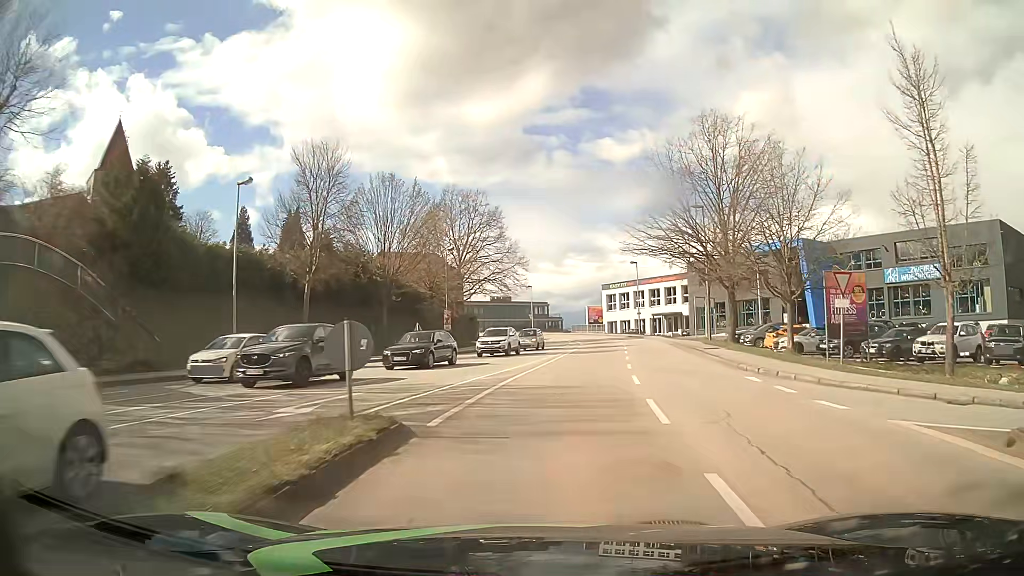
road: tertiary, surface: asphalt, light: Day
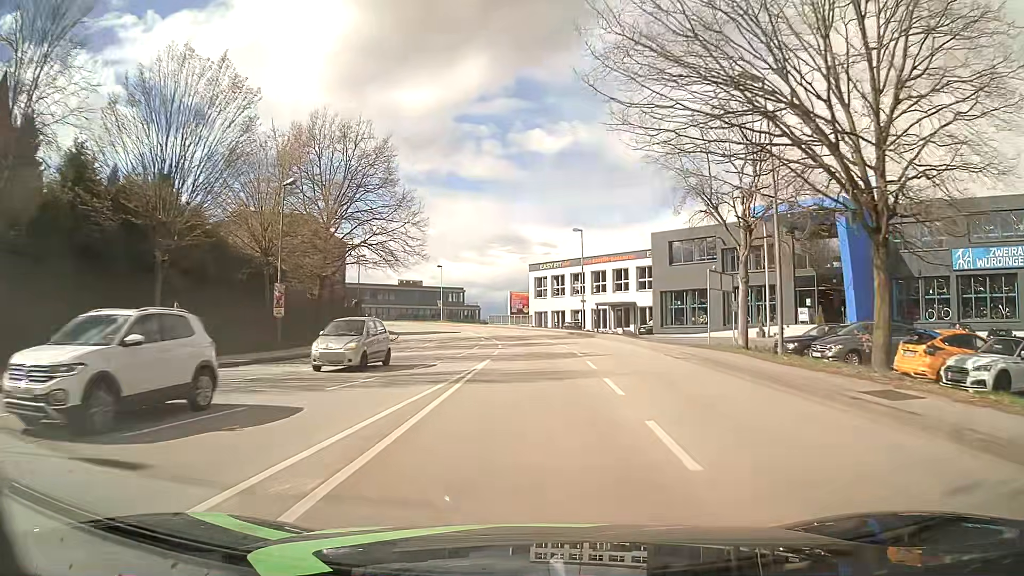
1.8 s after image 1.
(+1.3, +21.2) m; +7°
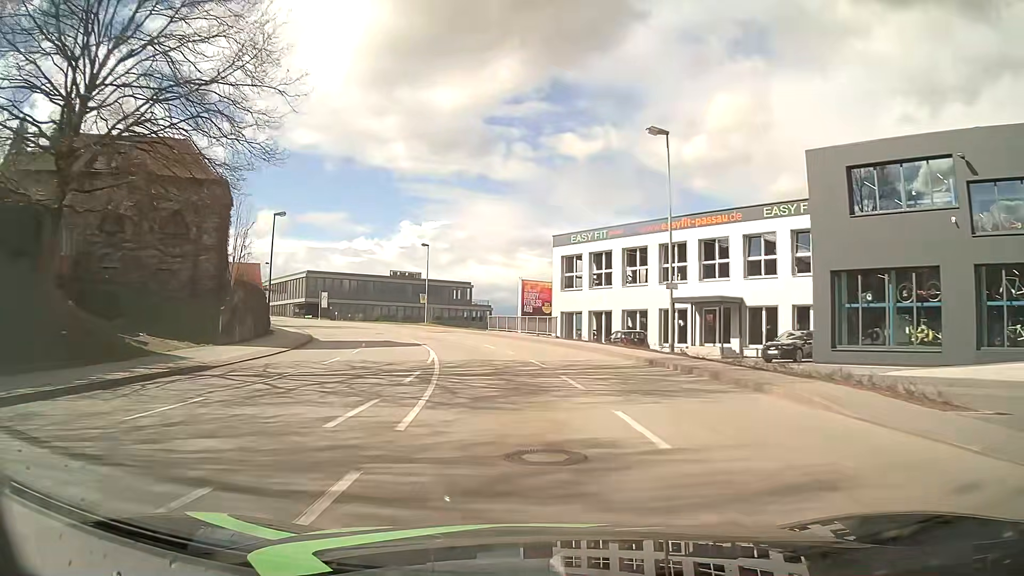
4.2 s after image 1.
(+0.2, +29.1) m; -2°
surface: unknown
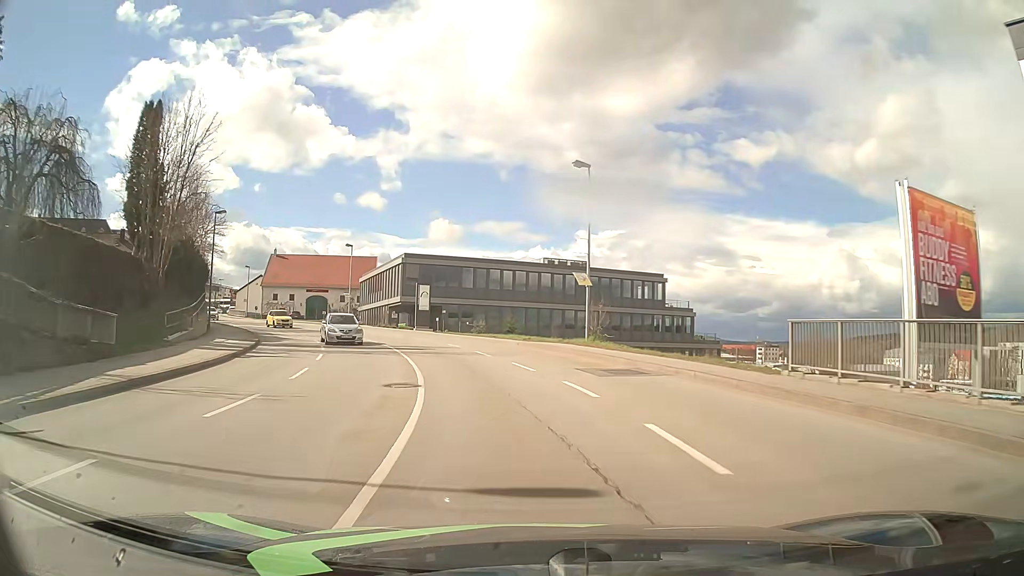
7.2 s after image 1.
(-4.7, +36.5) m; -15°
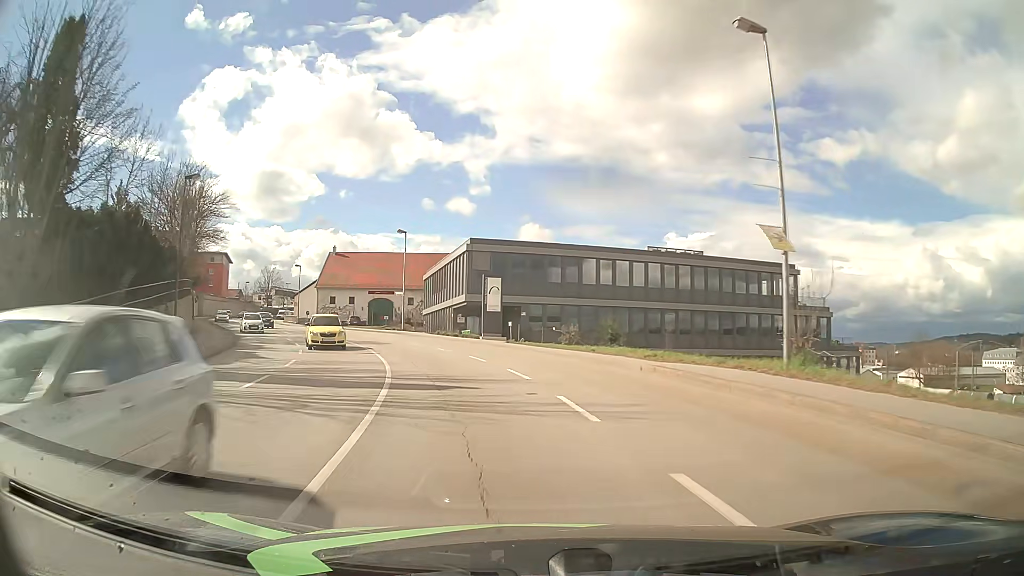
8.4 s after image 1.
(-0.9, +14.9) m; -8°
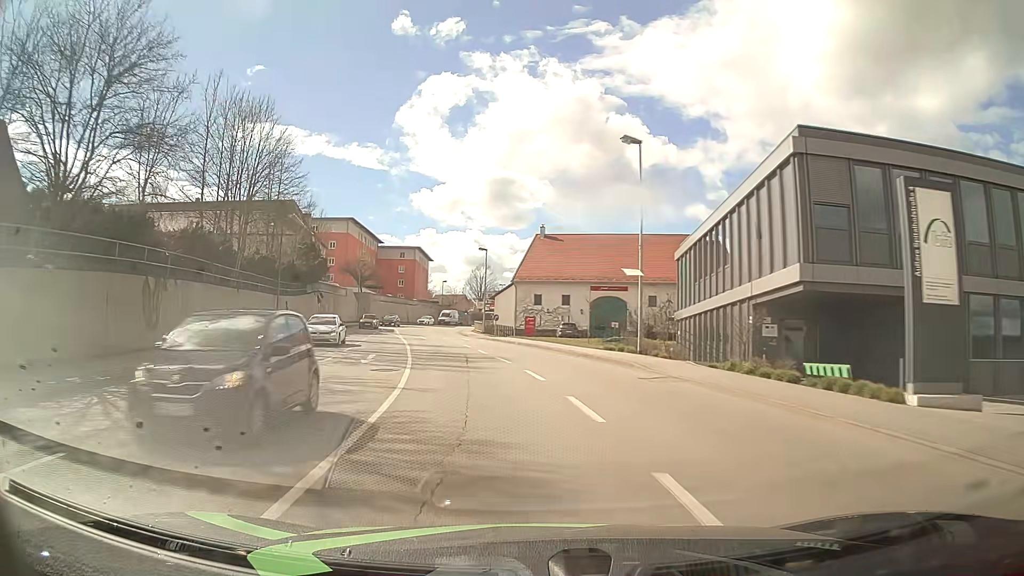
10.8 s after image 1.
(-4.9, +29.1) m; -20°
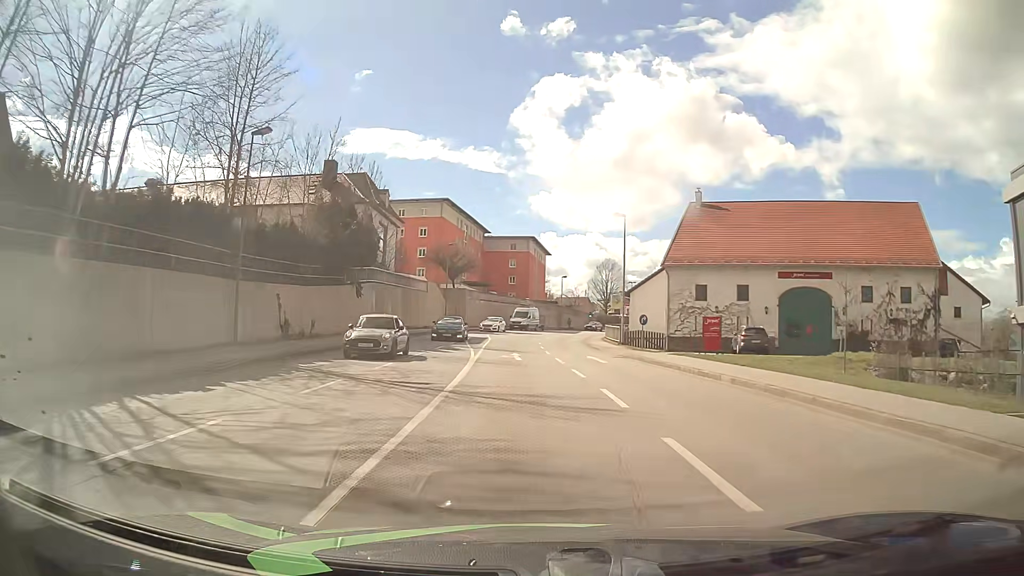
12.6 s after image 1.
(-2.3, +21.9) m; -10°
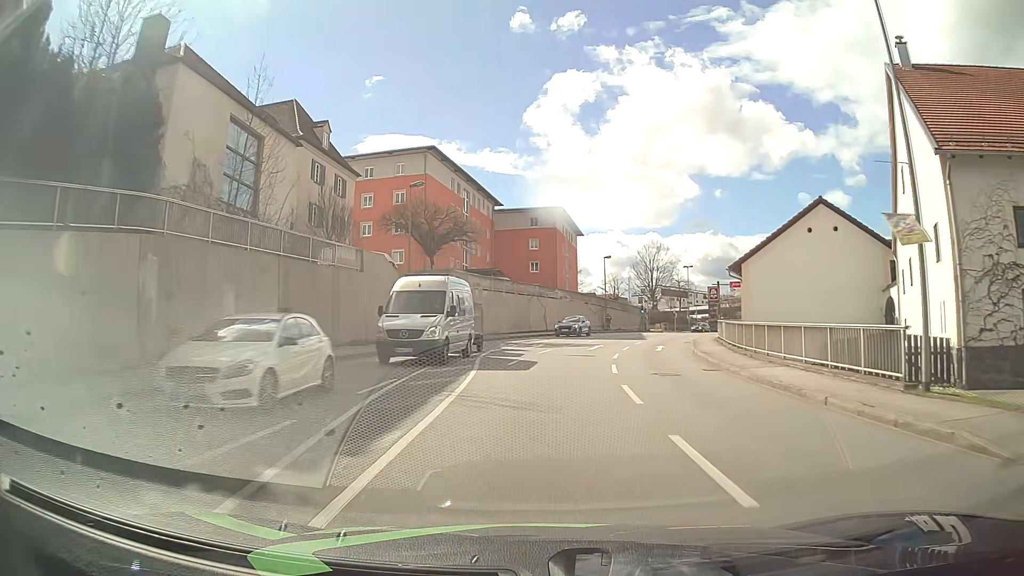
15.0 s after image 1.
(-0.9, +29.9) m; -2°
(0, +10) (+1, +20) (+2, +30) (+4, +40) (+7, +49) (+11, +58) (+15, +68) (+20, +76) (+25, +85) (+31, +93) m
